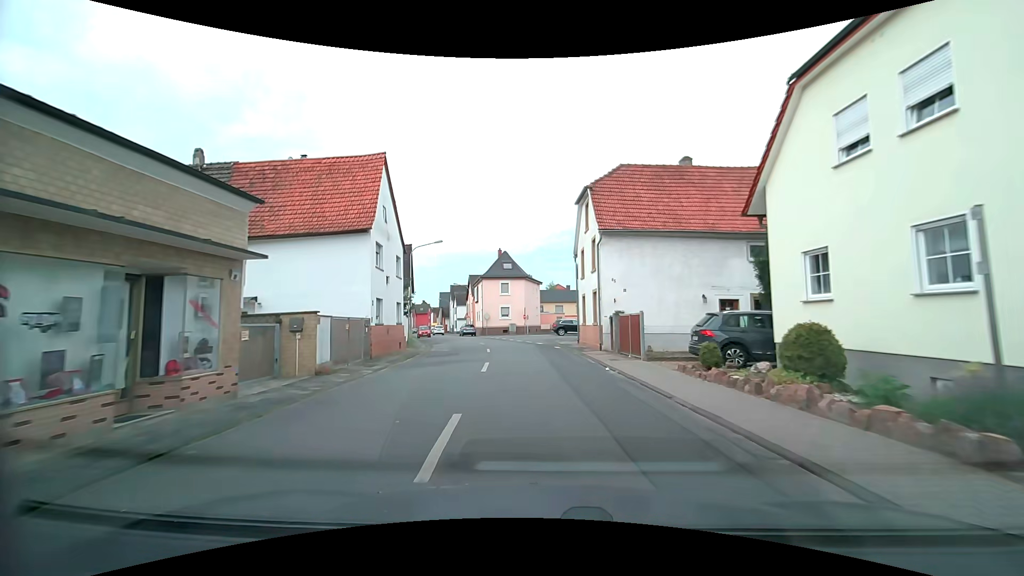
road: tertiary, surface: asphalt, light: Day
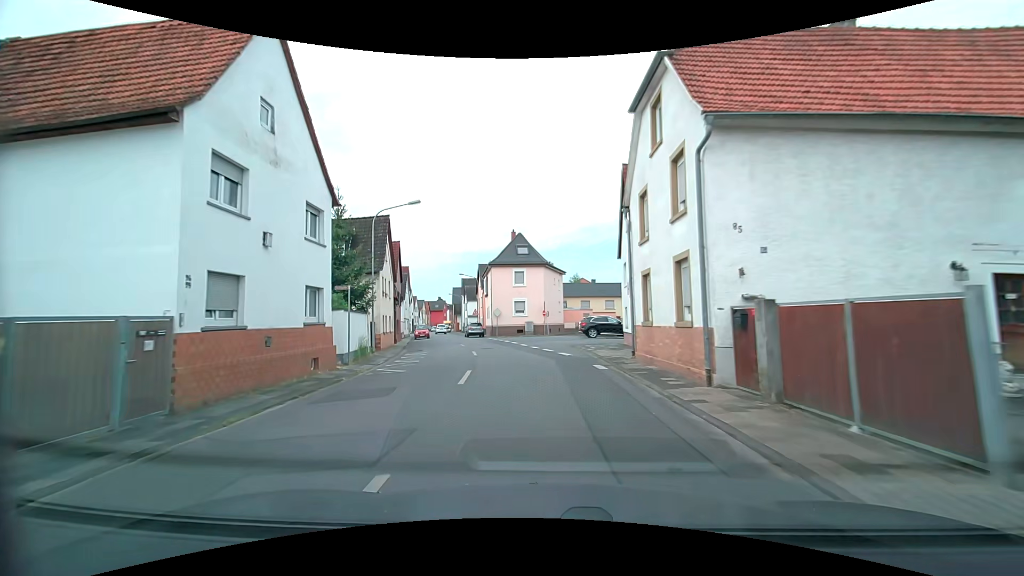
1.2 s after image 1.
(-0.2, +12.1) m; -2°
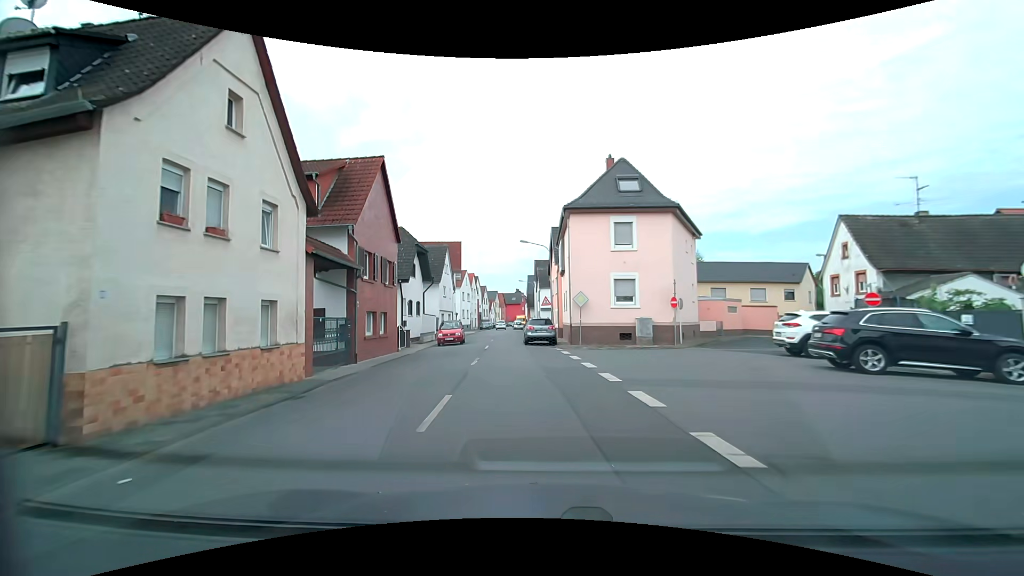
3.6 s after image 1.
(-1.8, +23.2) m; -9°
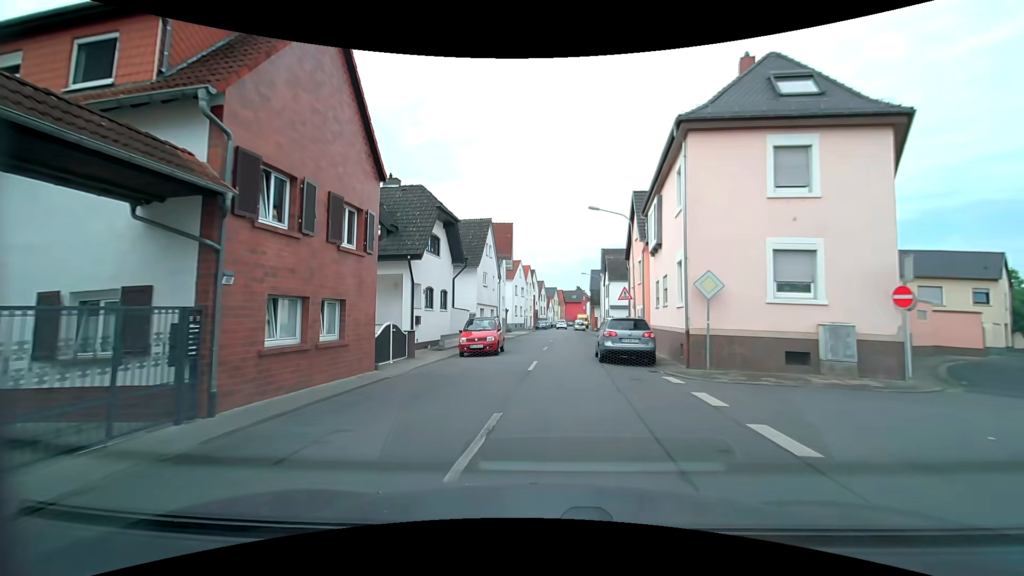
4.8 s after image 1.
(-0.9, +11.3) m; -8°
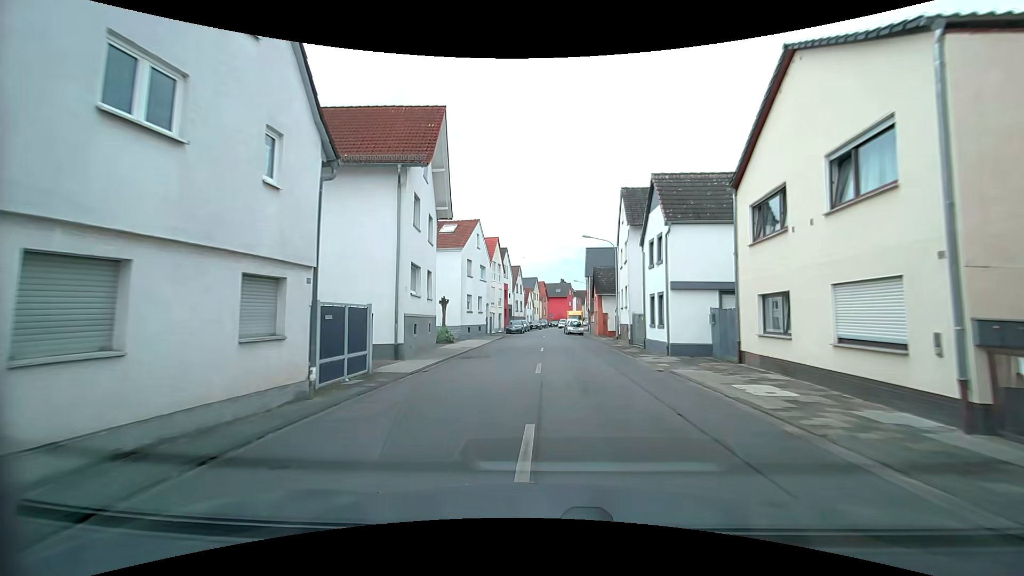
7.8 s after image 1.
(+0.6, +28.6) m; +3°
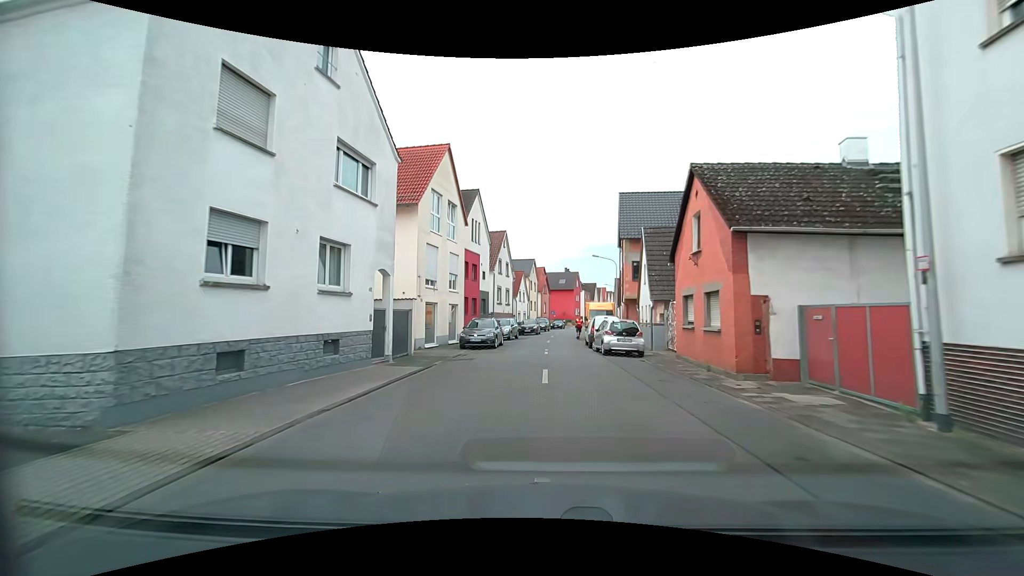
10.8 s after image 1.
(0.0, +29.9) m; -1°
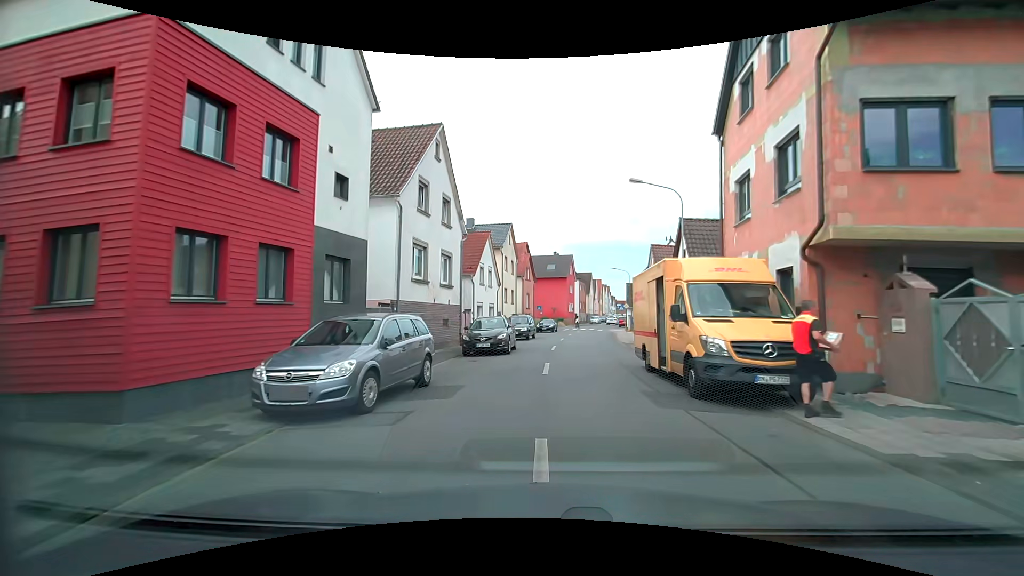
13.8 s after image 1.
(+0.8, +25.9) m; +3°
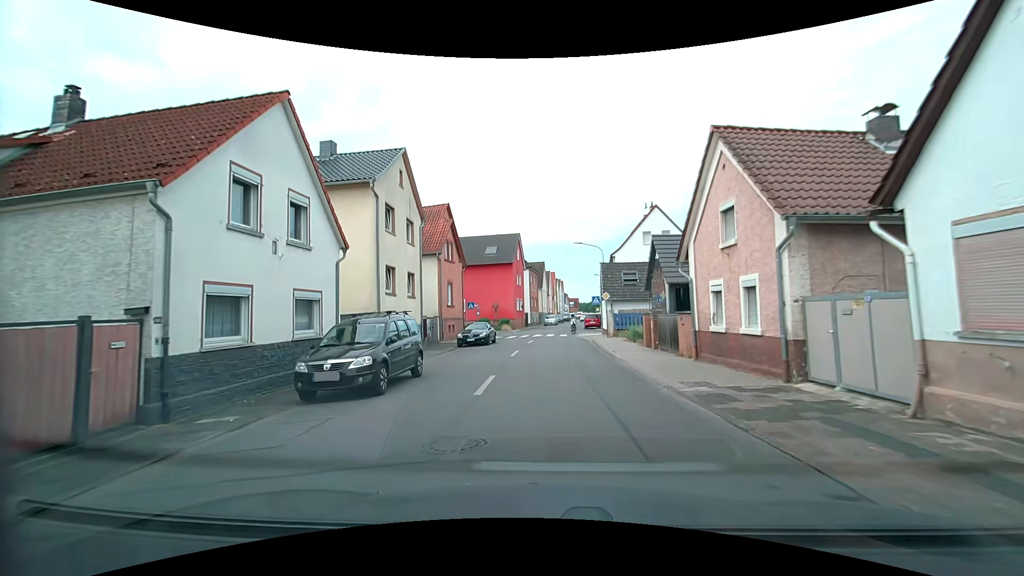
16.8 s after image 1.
(+1.3, +21.0) m; +5°
(0, +10) (0, +20) (+1, +30) (+1, +40) (+2, +50) (+3, +60) (+5, +70) (+7, +80) (+8, +90) (+8, +99) m
